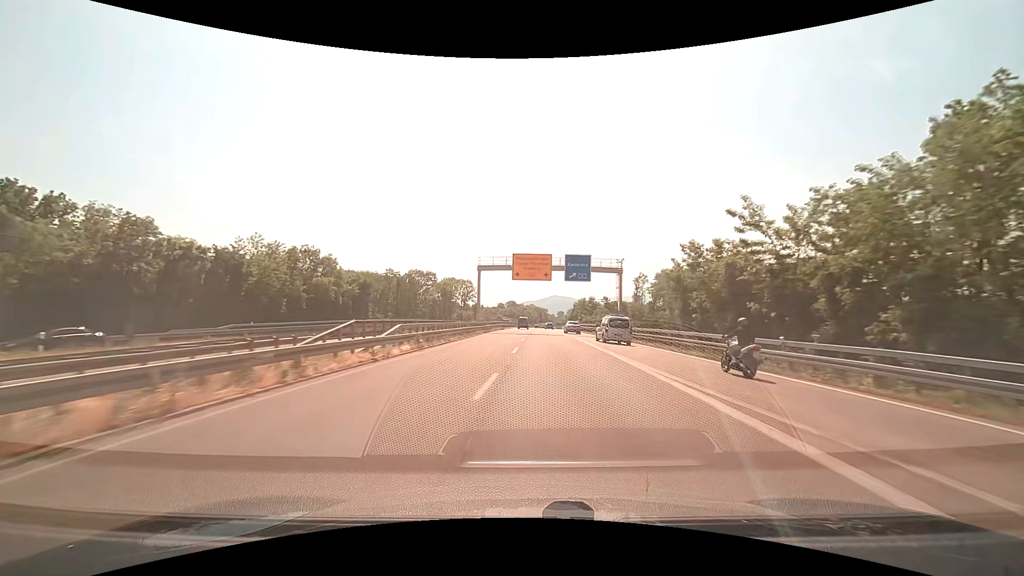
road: trunk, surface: asphalt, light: Day
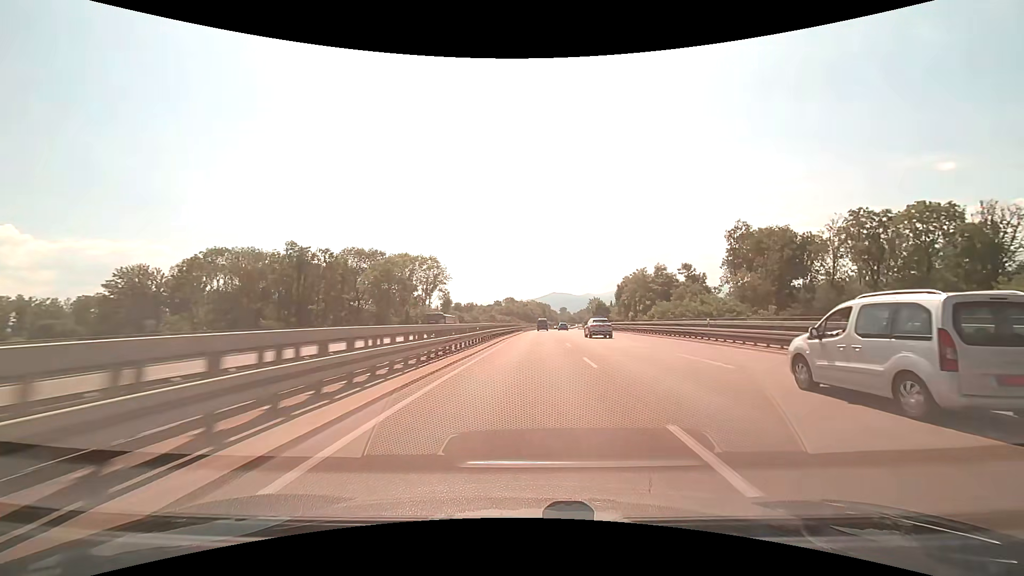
(-1.4, +77.5) m; 0°
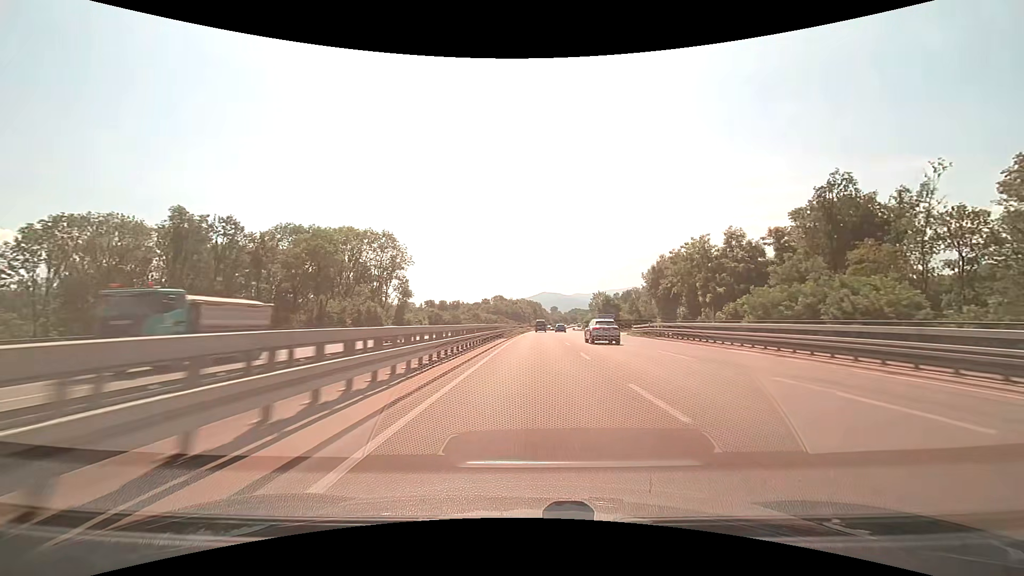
(+0.3, +31.6) m; +1°
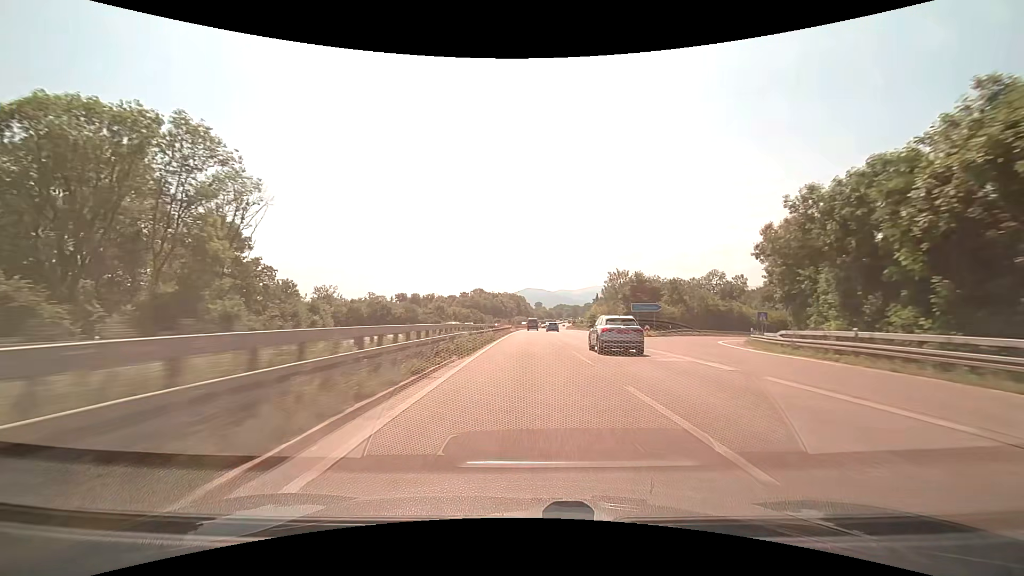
(+1.0, +48.2) m; +2°
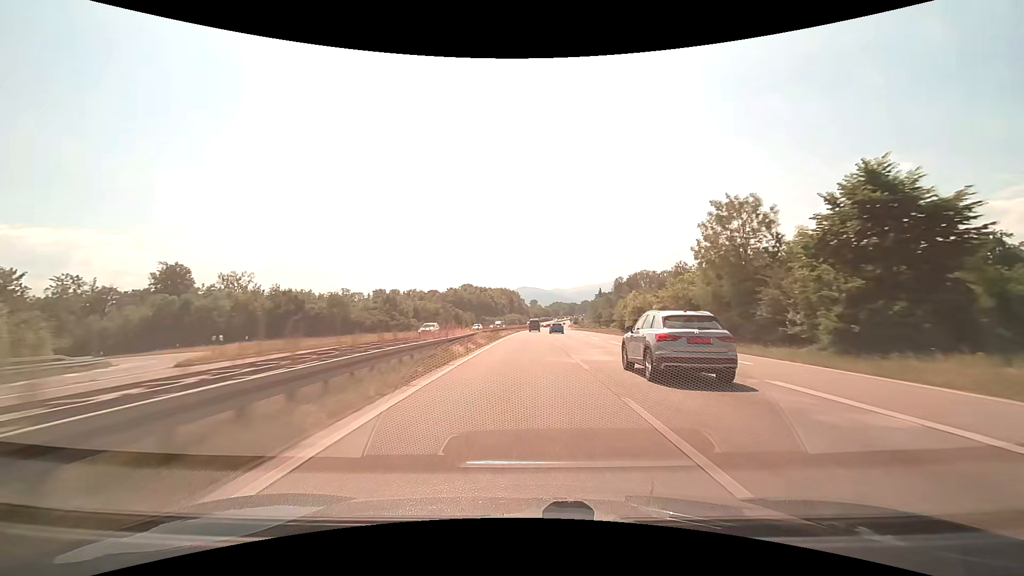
(+0.4, +49.1) m; +1°
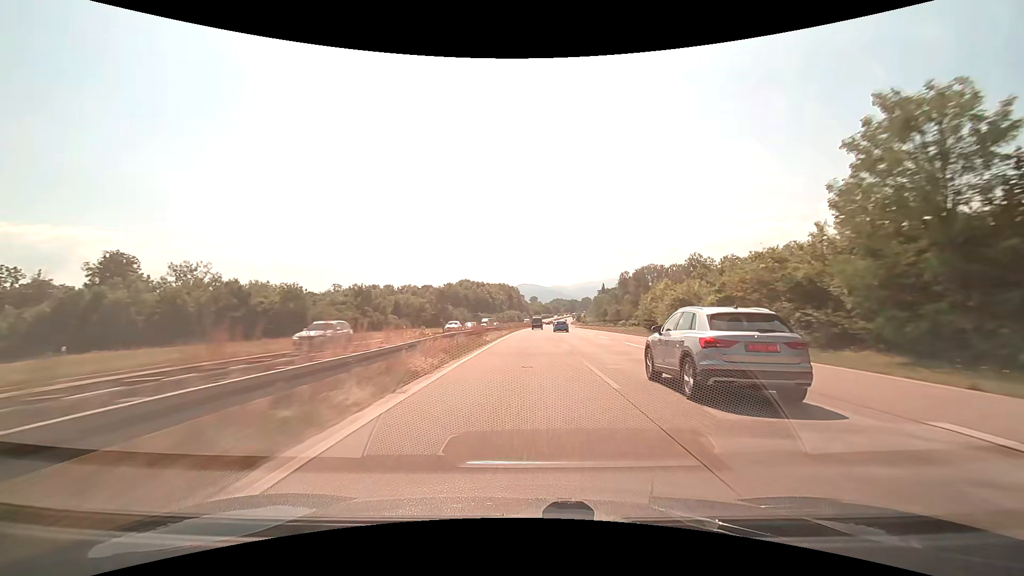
(0.0, +16.5) m; 0°
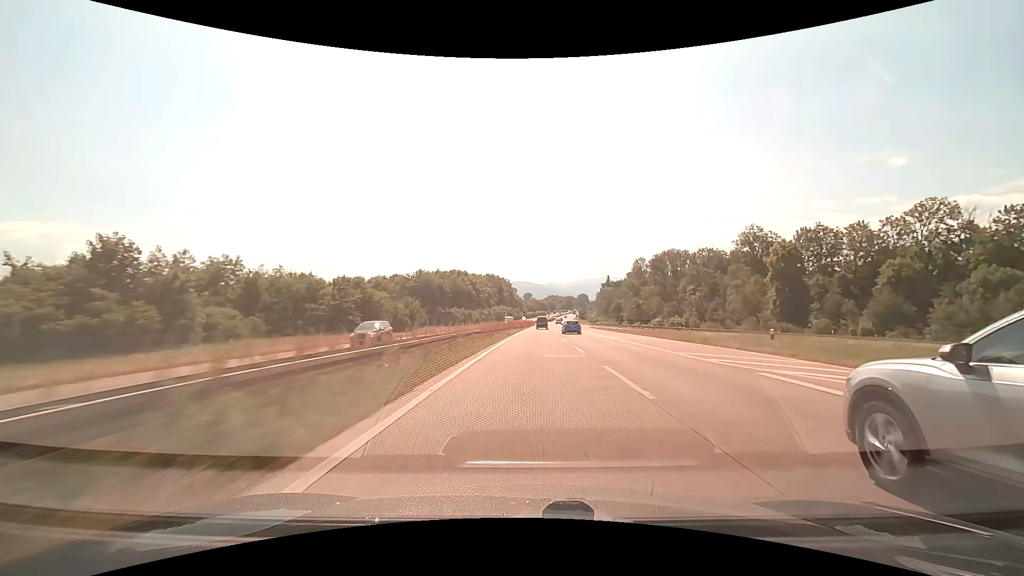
(+0.2, +50.0) m; +1°
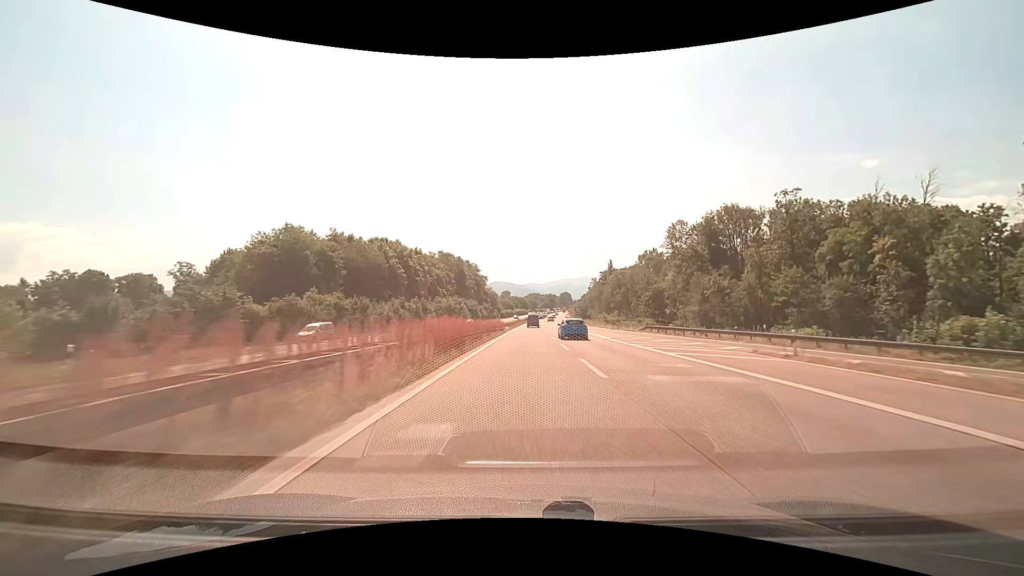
(+1.9, +83.0) m; +2°
(0, +10) (0, +20) (0, +30) (0, +40) (0, +50) (0, +60) (0, +70) (0, +80) (+1, +90) (+1, +100) m
